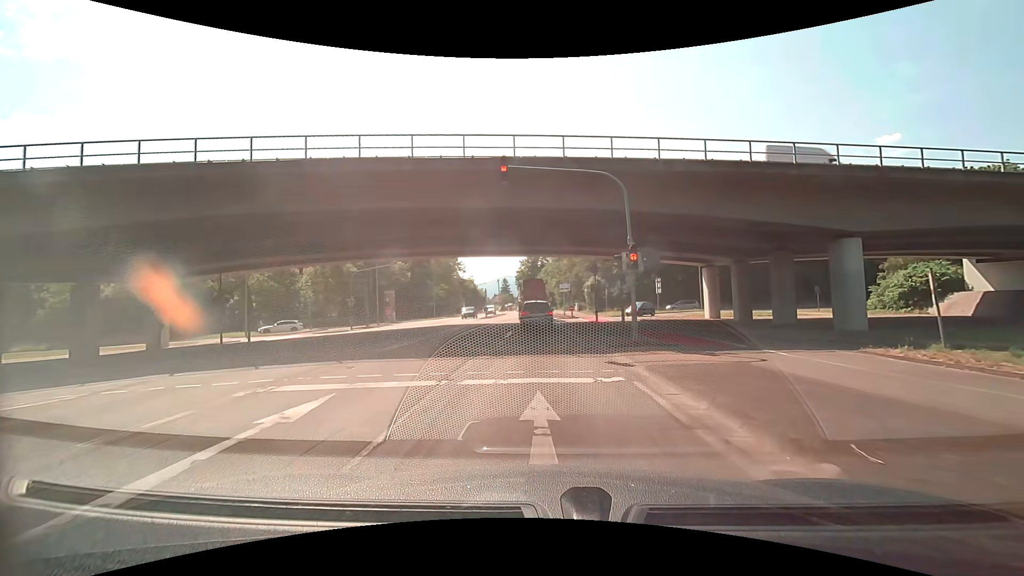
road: secondary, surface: asphalt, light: Day
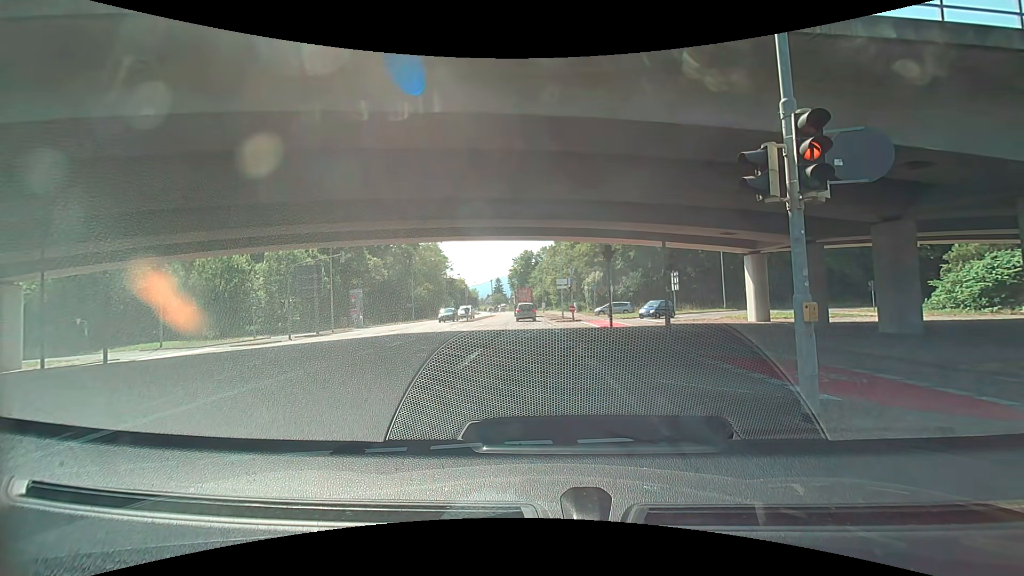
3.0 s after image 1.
(+0.1, +9.8) m; +2°
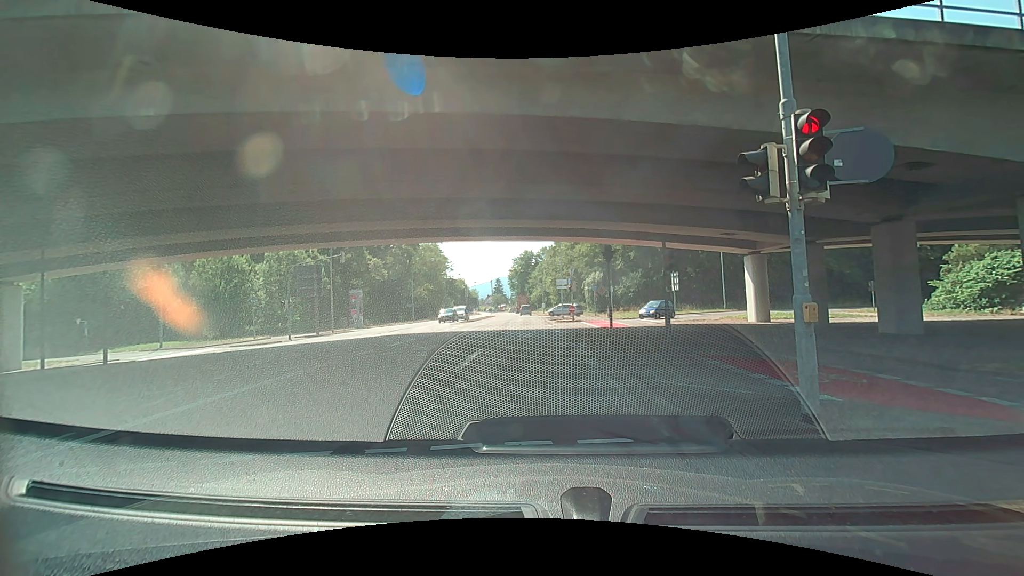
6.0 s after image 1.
(0.0, +0.1) m; 0°
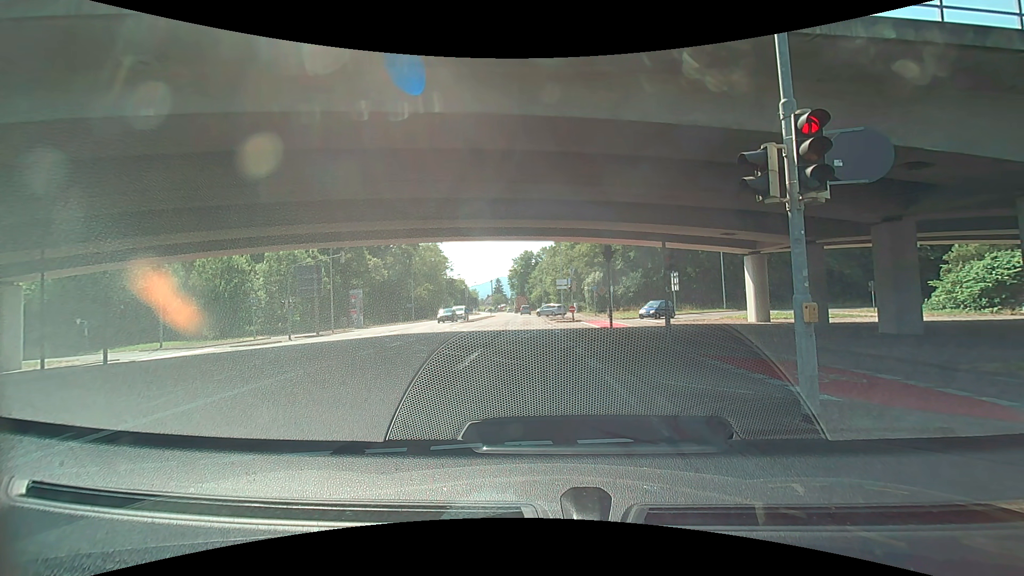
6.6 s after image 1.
(0.0, 0.0) m; 0°
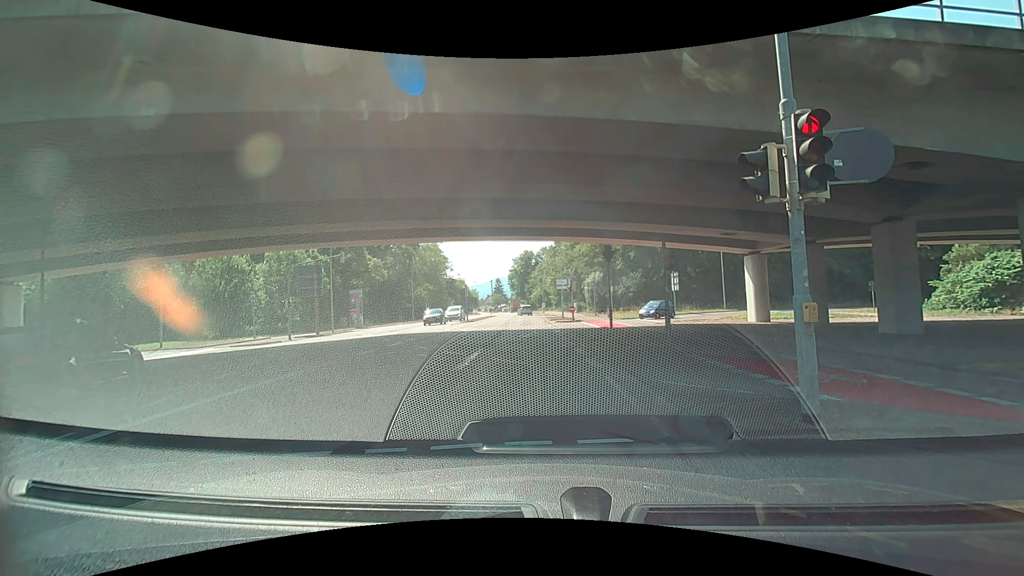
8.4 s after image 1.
(0.0, 0.0) m; 0°
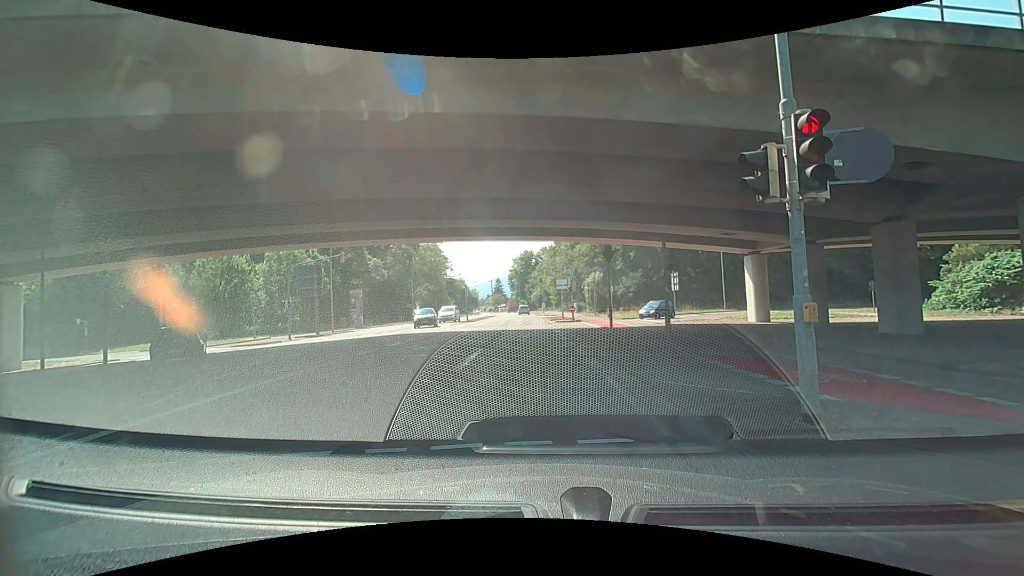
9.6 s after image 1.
(0.0, 0.0) m; 0°
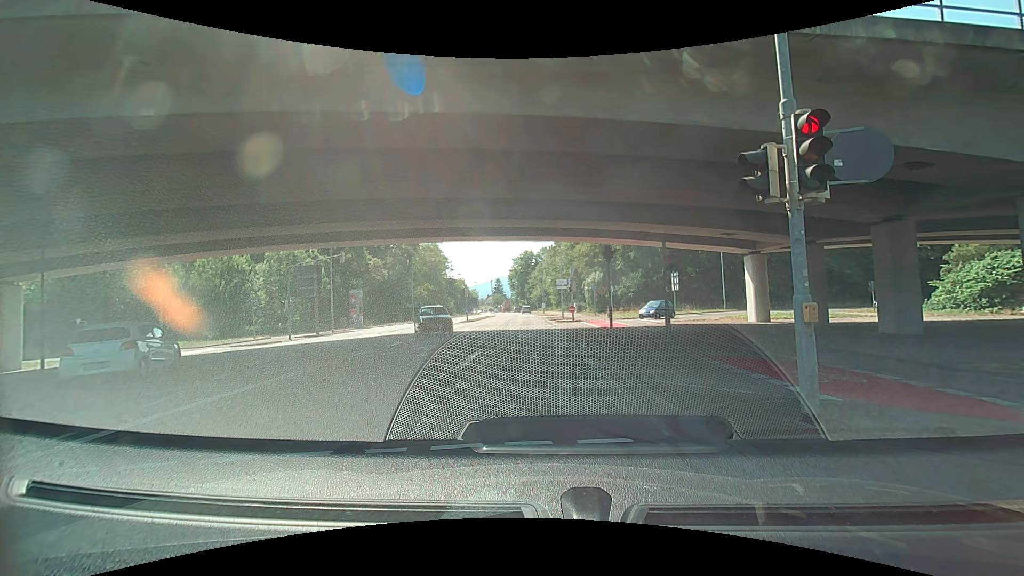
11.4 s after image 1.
(0.0, 0.0) m; 0°
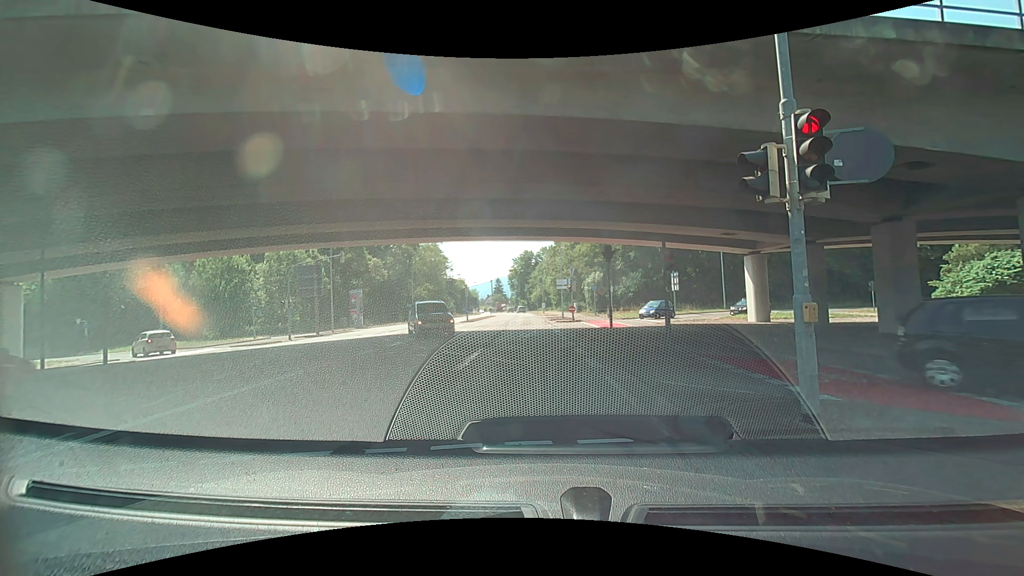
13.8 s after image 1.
(0.0, 0.0) m; 0°
(-1, +10) (-1, +20) (-2, +30) (-3, +40) (-3, +50) (-4, +60) (-4, +70) (-5, +80) (-5, +90) (-6, +100) m
